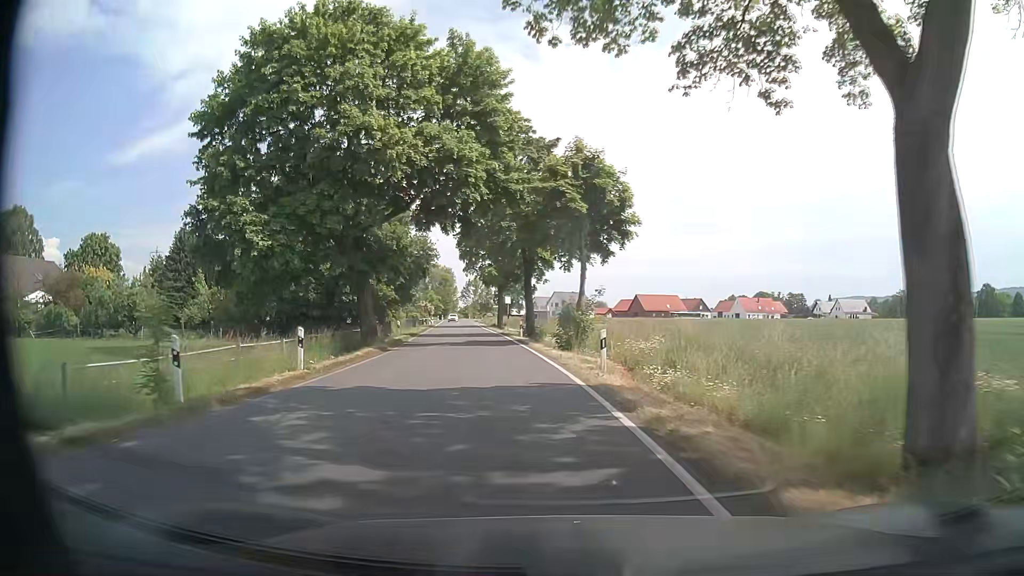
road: secondary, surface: asphalt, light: Day
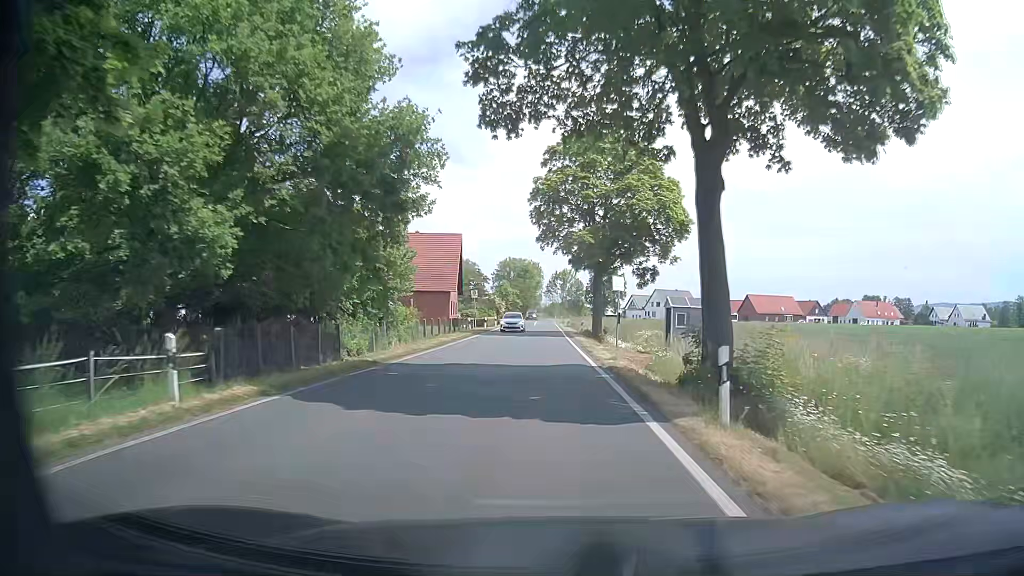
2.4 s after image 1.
(-2.9, +31.7) m; -7°
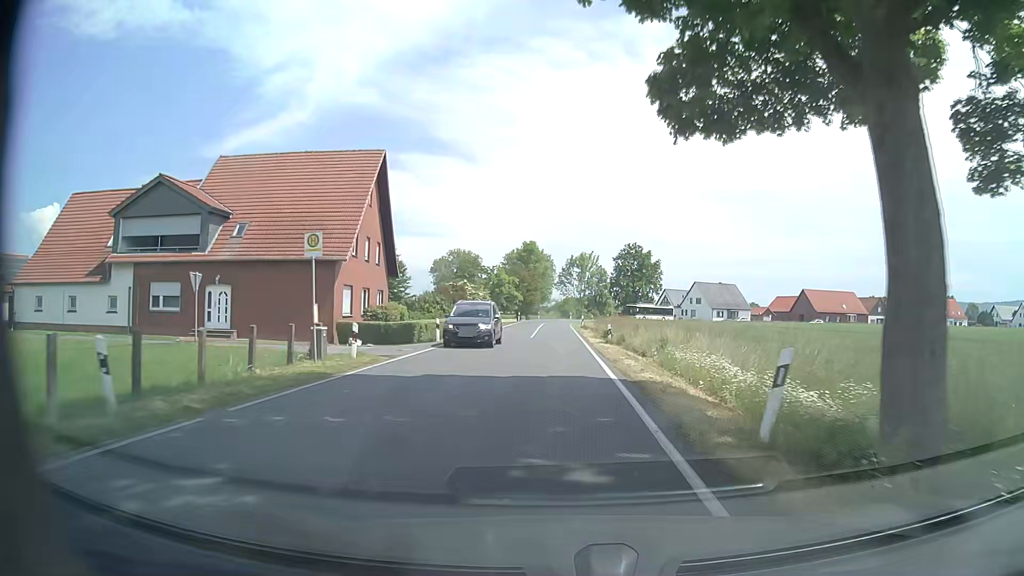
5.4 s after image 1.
(-0.9, +39.9) m; -2°
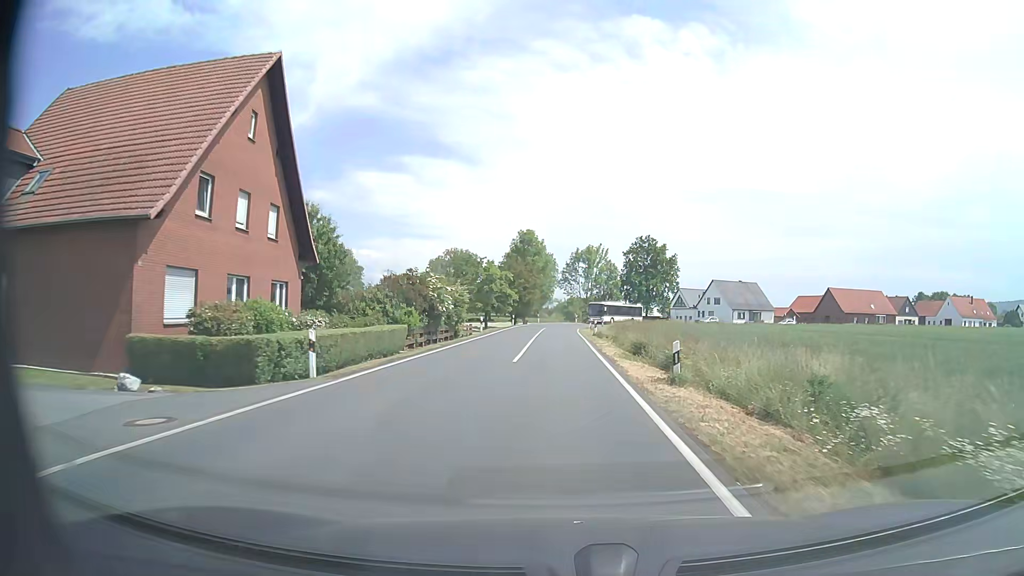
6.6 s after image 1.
(+0.1, +15.9) m; 0°
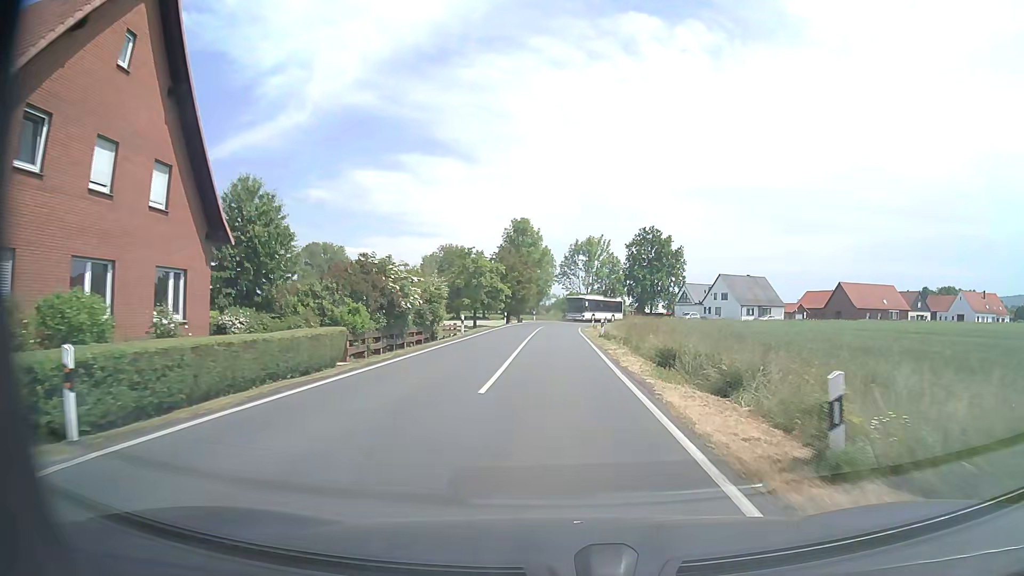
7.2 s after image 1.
(0.0, +7.9) m; 0°
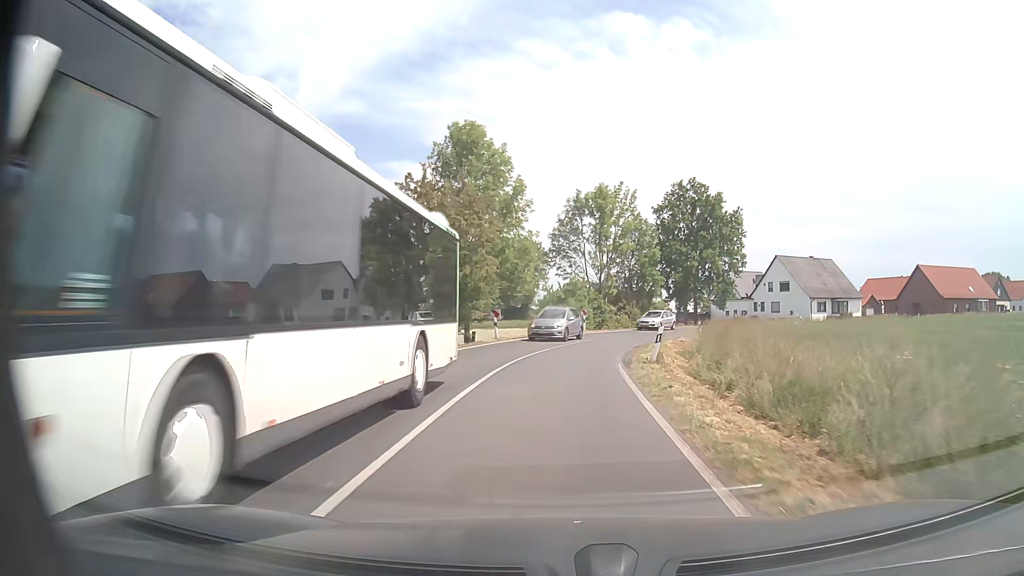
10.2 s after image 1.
(+0.3, +39.5) m; +1°
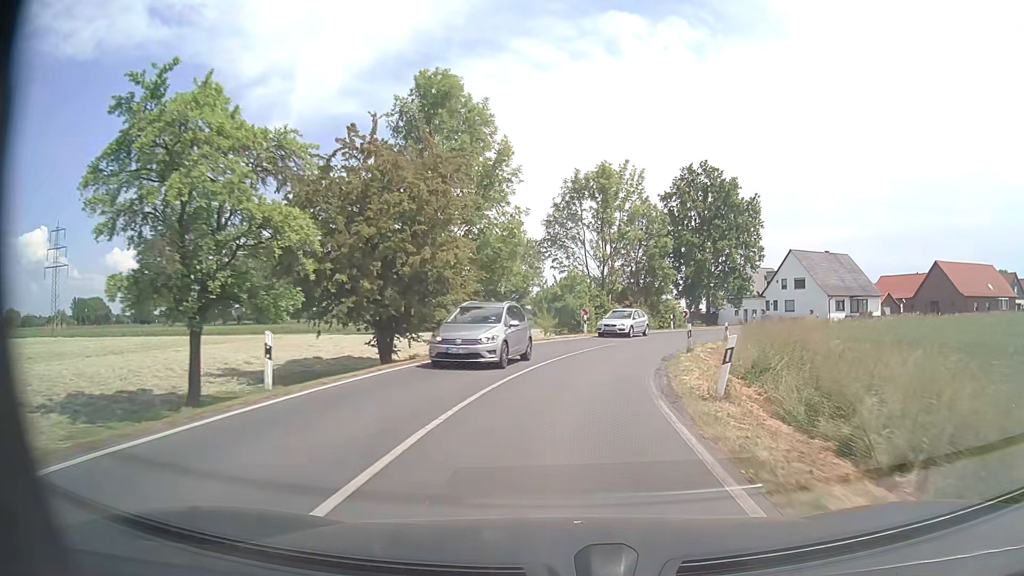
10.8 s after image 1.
(0.0, +7.9) m; 0°
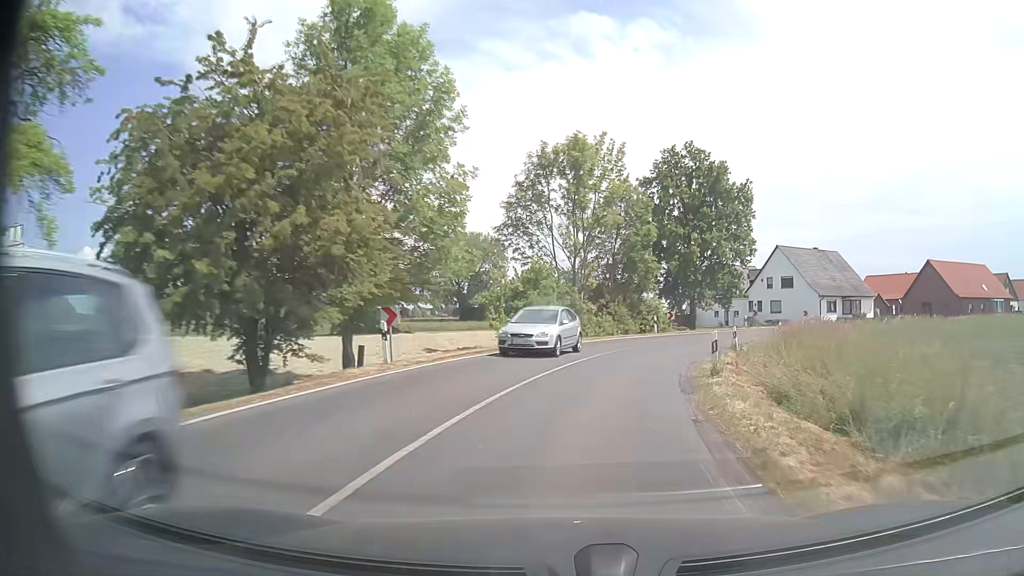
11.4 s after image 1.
(+0.1, +7.9) m; +2°
